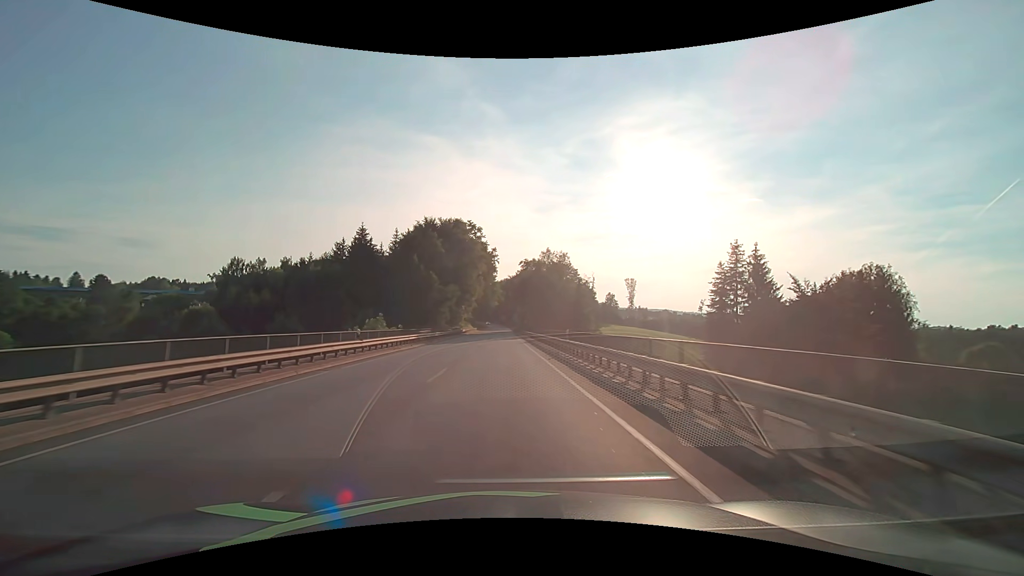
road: primary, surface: asphalt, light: Day
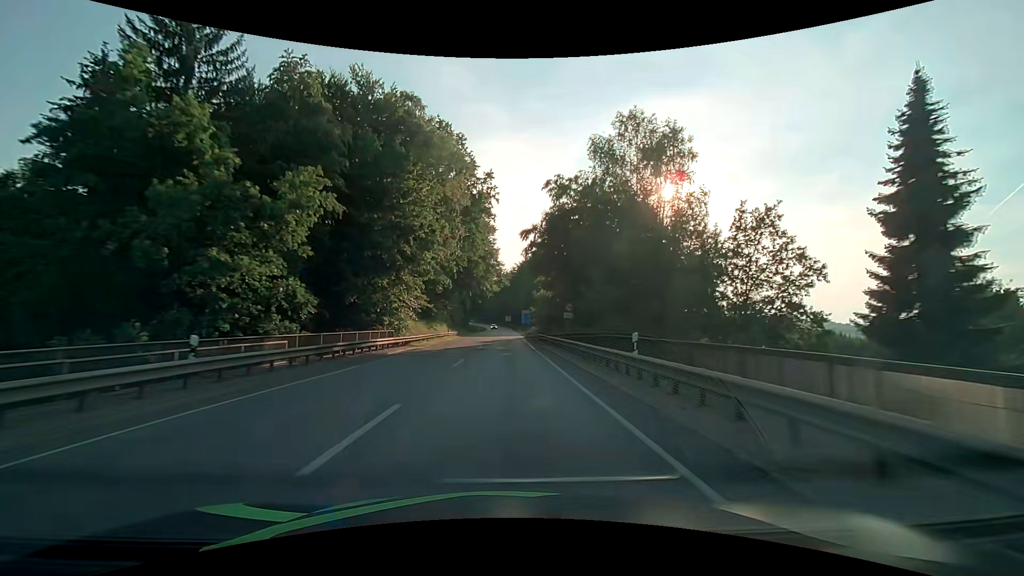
(-0.2, +58.1) m; -1°
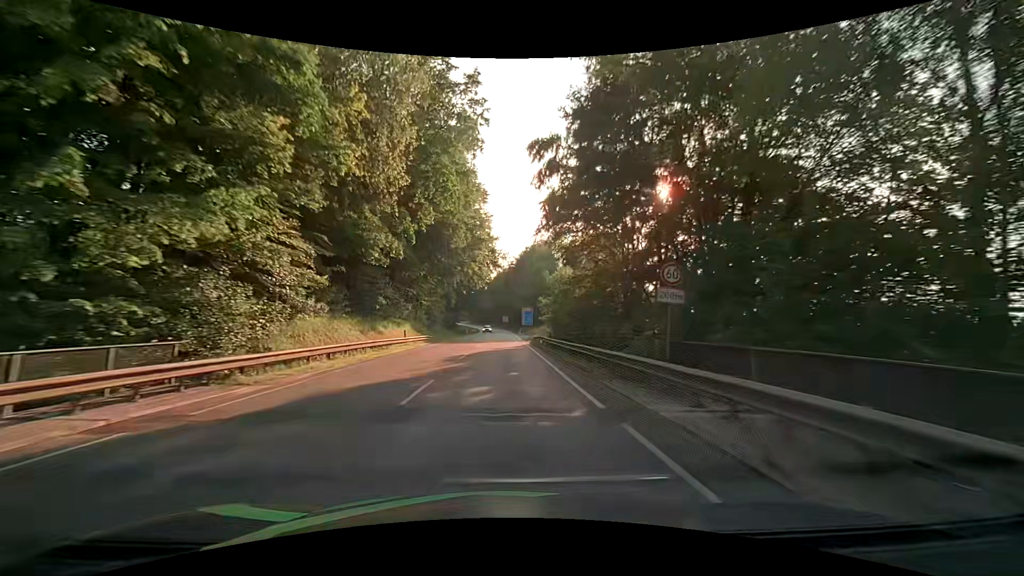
(+0.1, +22.7) m; 0°
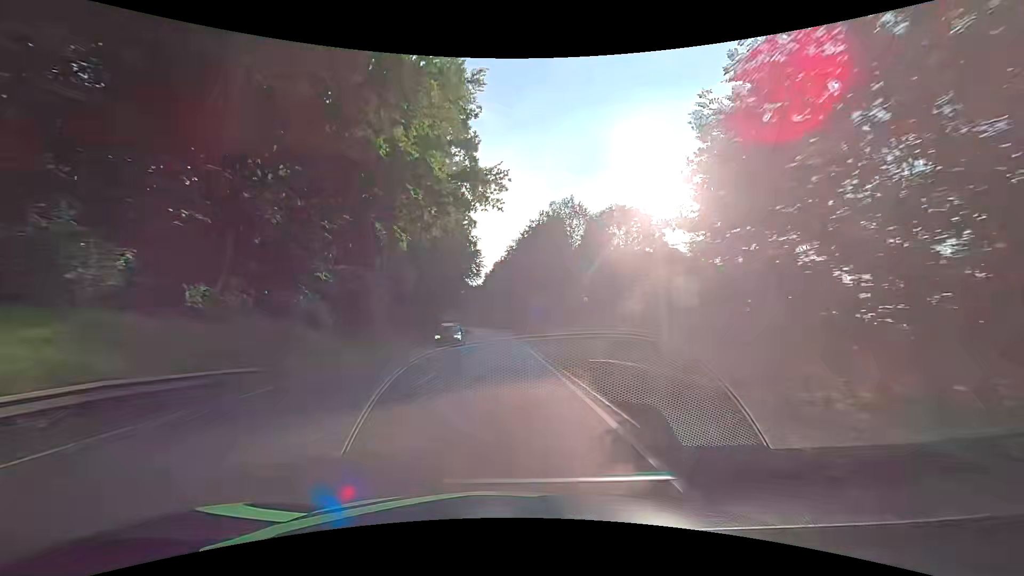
(+0.1, +33.5) m; +1°
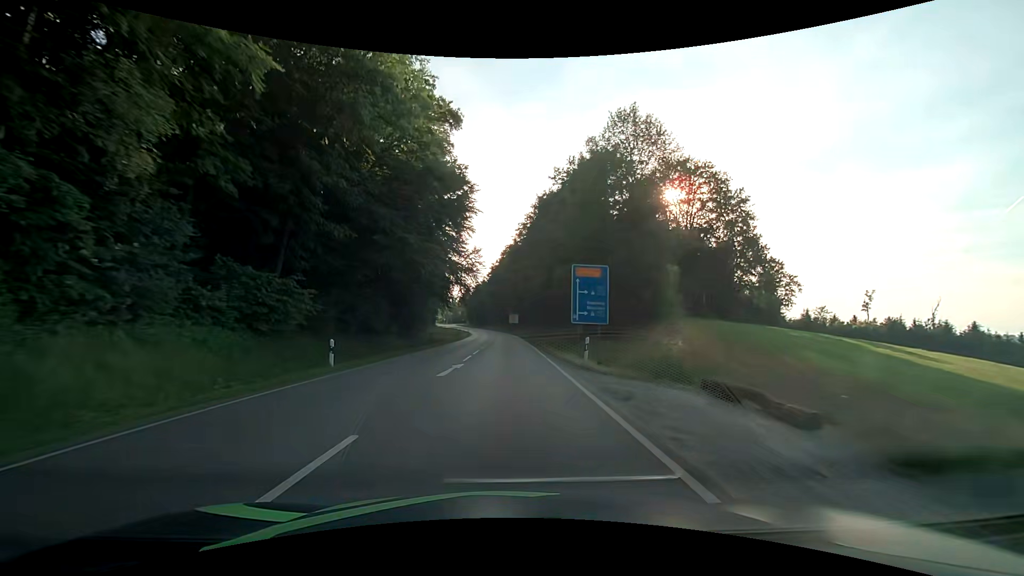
(-0.8, +32.9) m; -2°
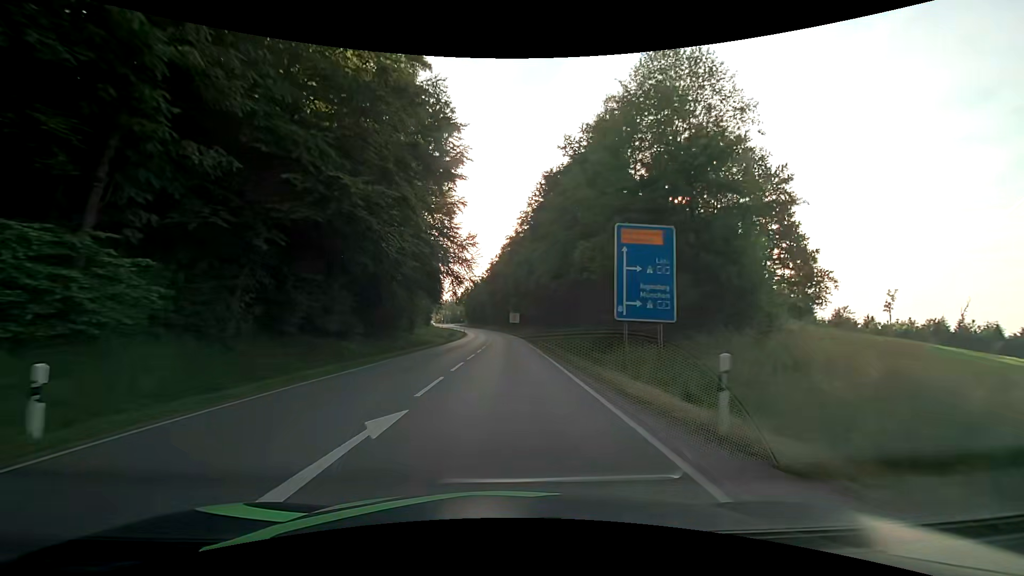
(0.0, +11.0) m; 0°
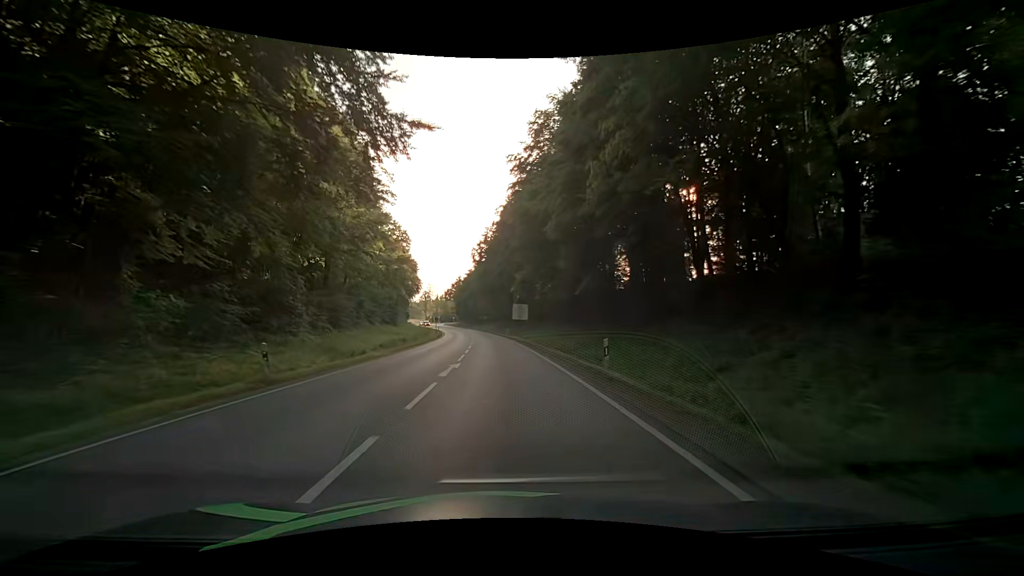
(-0.2, +43.7) m; 0°
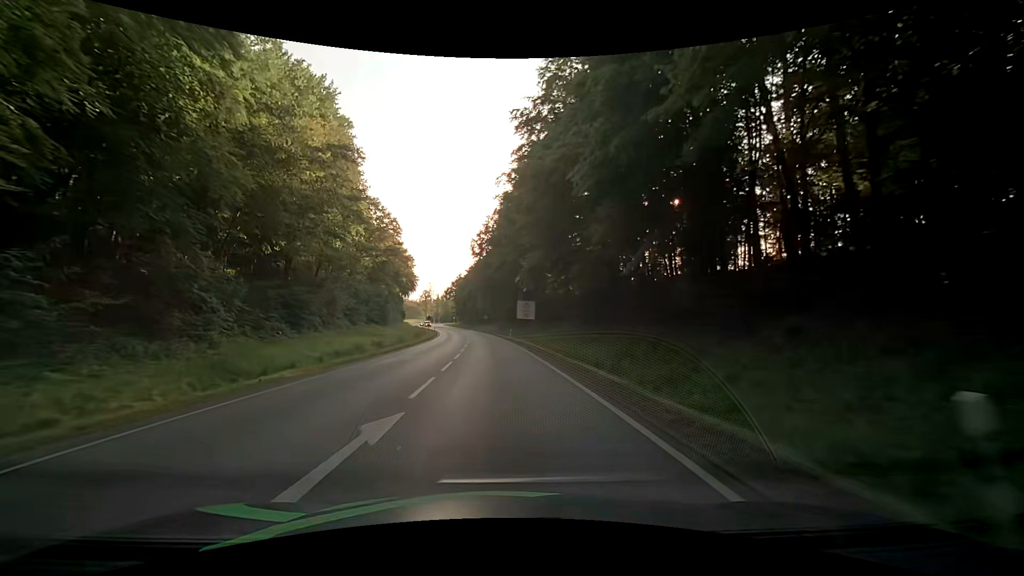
(0.0, +10.6) m; 0°
(0, +10) (0, +20) (-1, +30) (-1, +40) (-2, +50) (-3, +60) (-4, +70) (-5, +80) (-6, +90) (-8, +100) m
